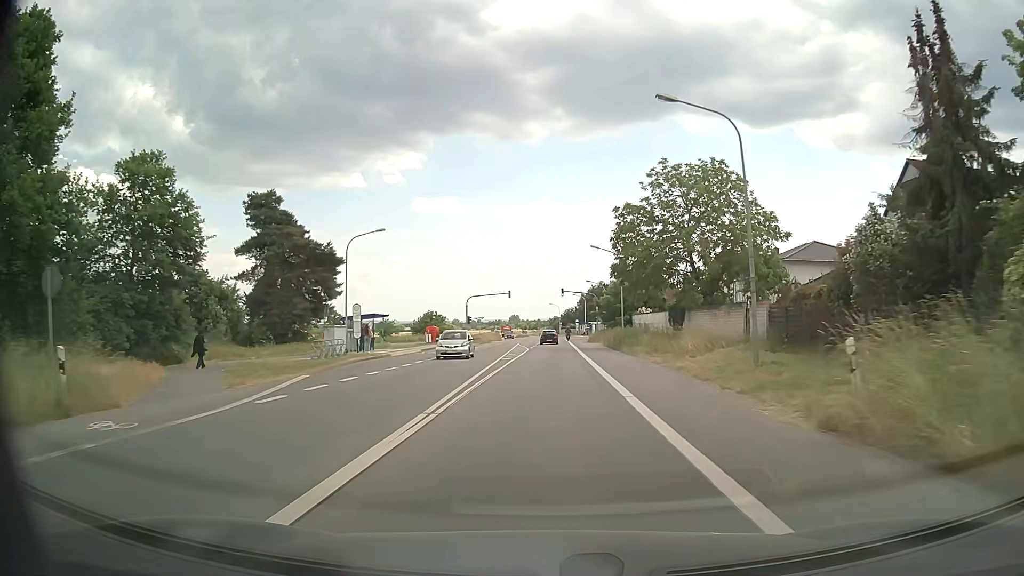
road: primary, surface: asphalt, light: Day
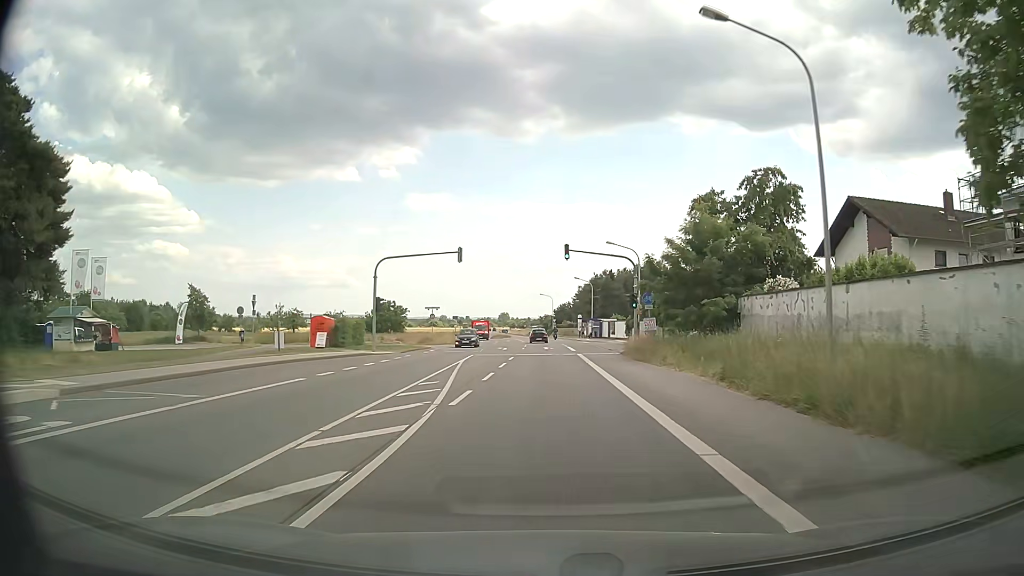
(+0.3, +40.2) m; 0°
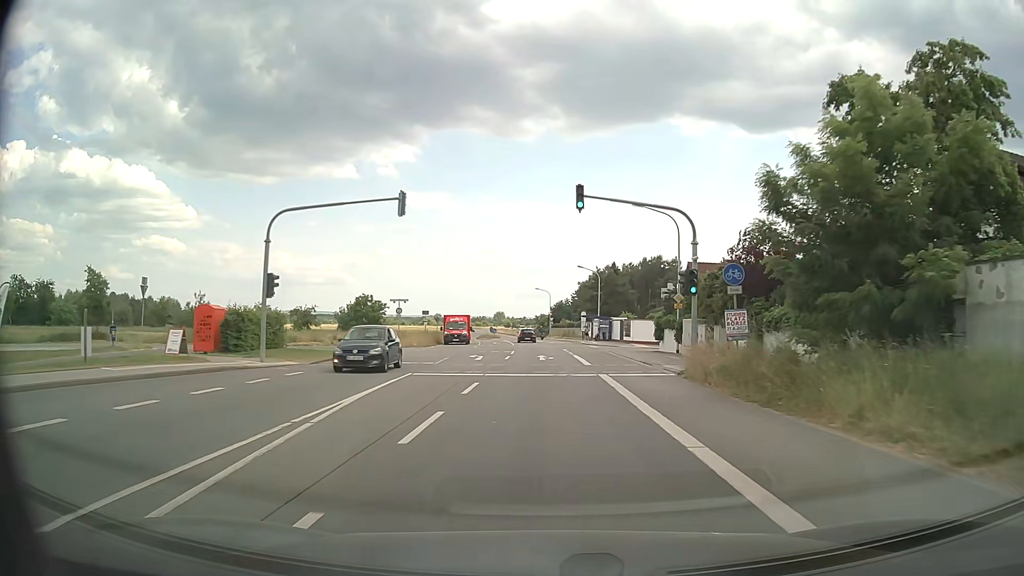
(+0.1, +16.1) m; +1°
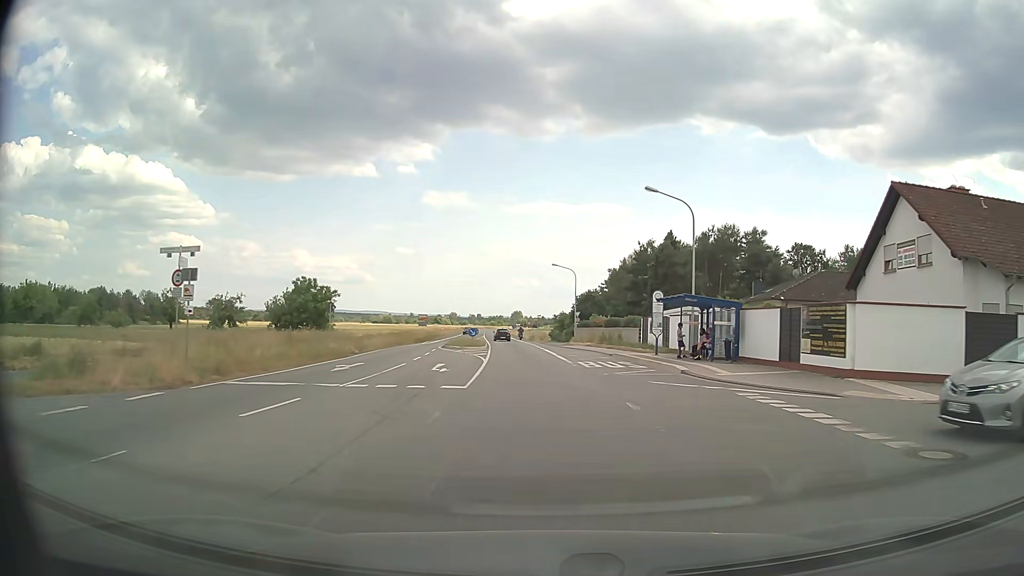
(-0.2, +40.1) m; -1°
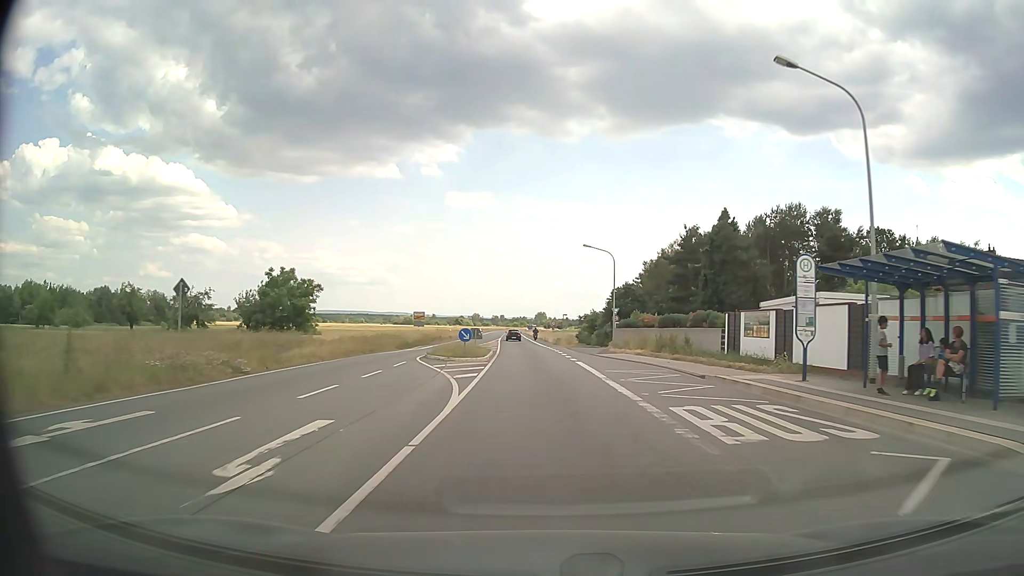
(-0.4, +16.0) m; -2°
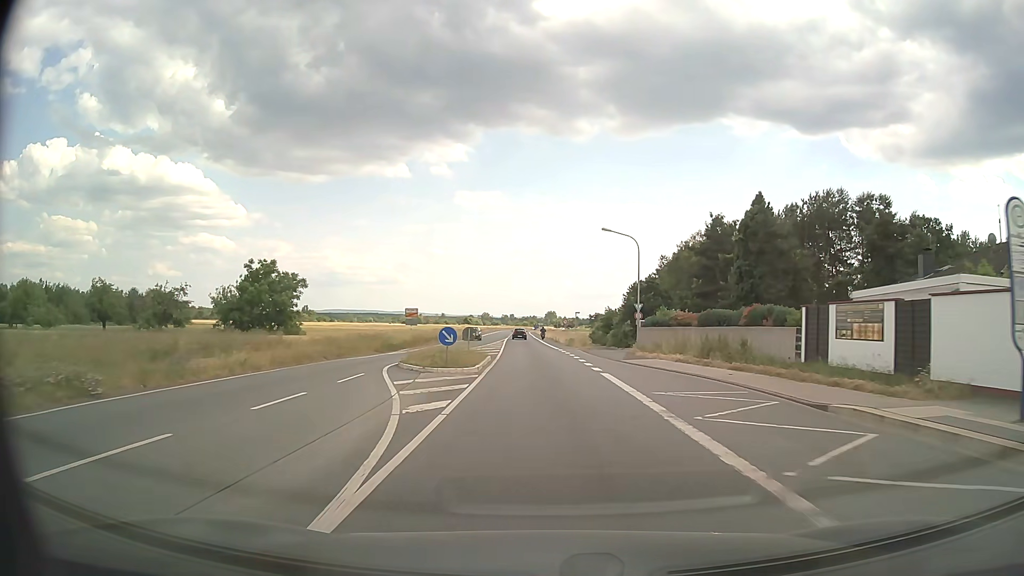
(-0.1, +8.0) m; -1°
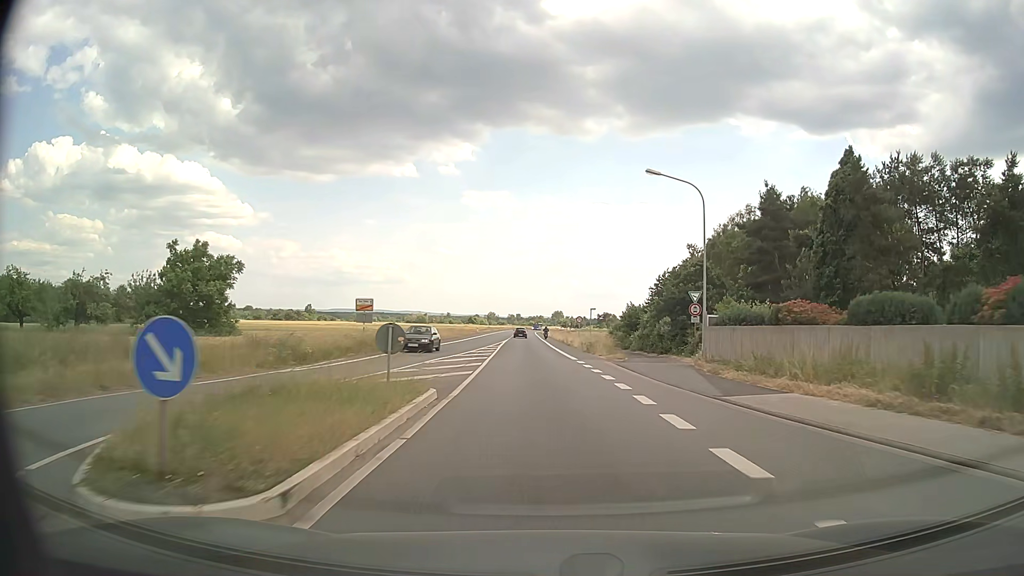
(-0.1, +16.3) m; -1°
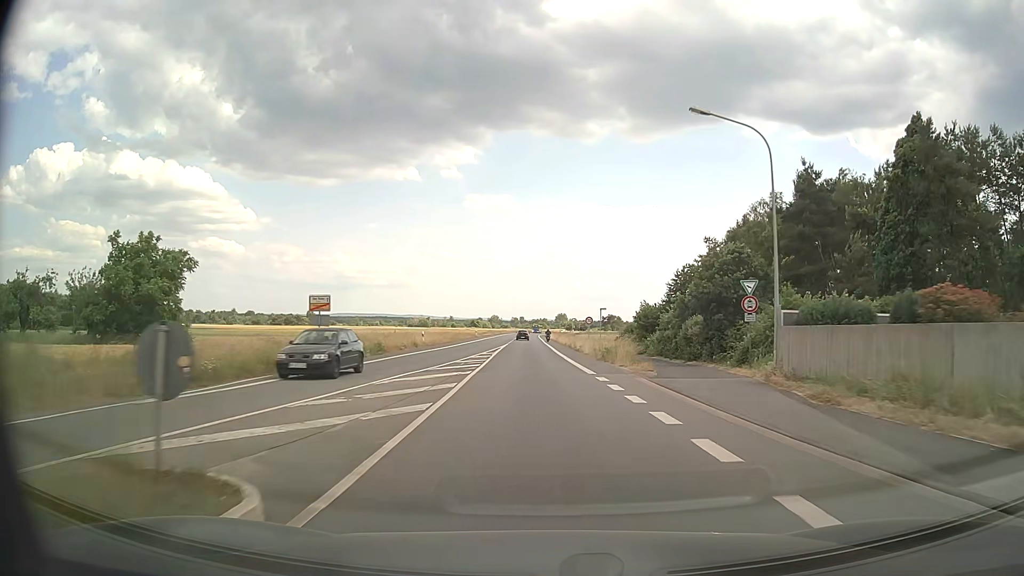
(0.0, +8.3) m; 0°
(0, +10) (0, +20) (0, +30) (-1, +40) (-1, +50) (-1, +60) (-1, +70) (-2, +80) (-2, +90) (-2, +100) m
